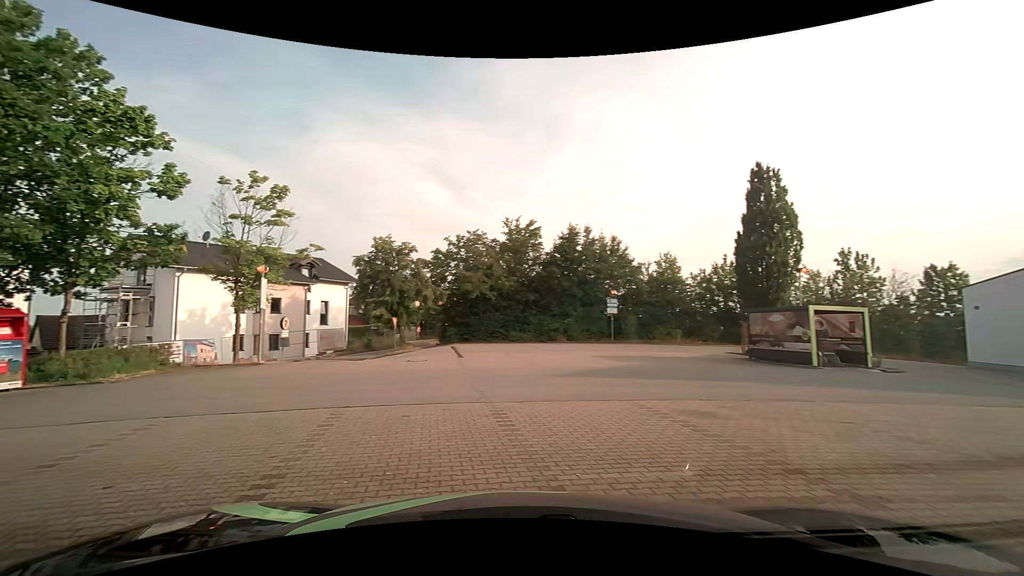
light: Day
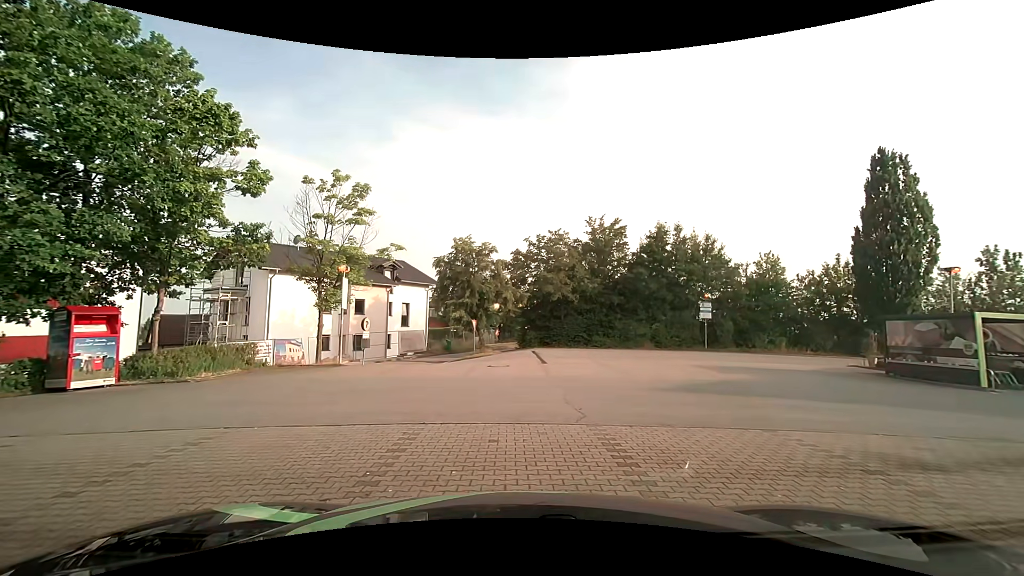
(-0.1, +1.5) m; -7°
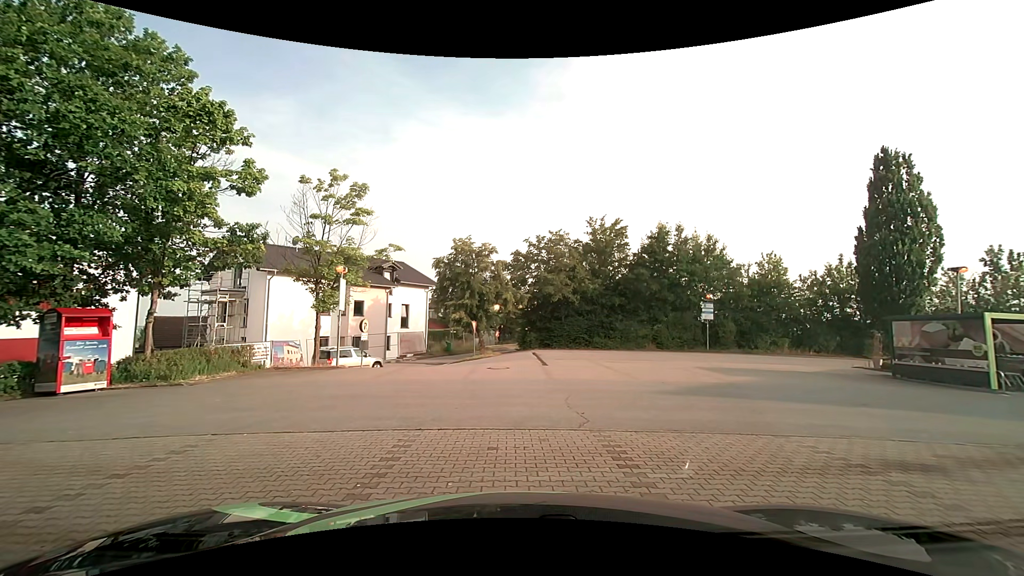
(0.0, +0.4) m; 0°
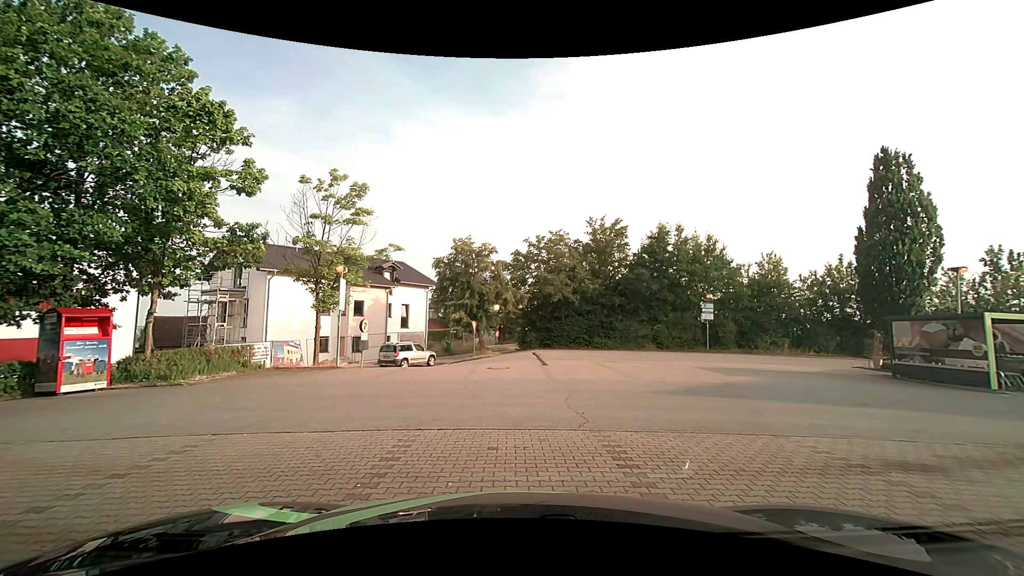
(0.0, 0.0) m; 0°
